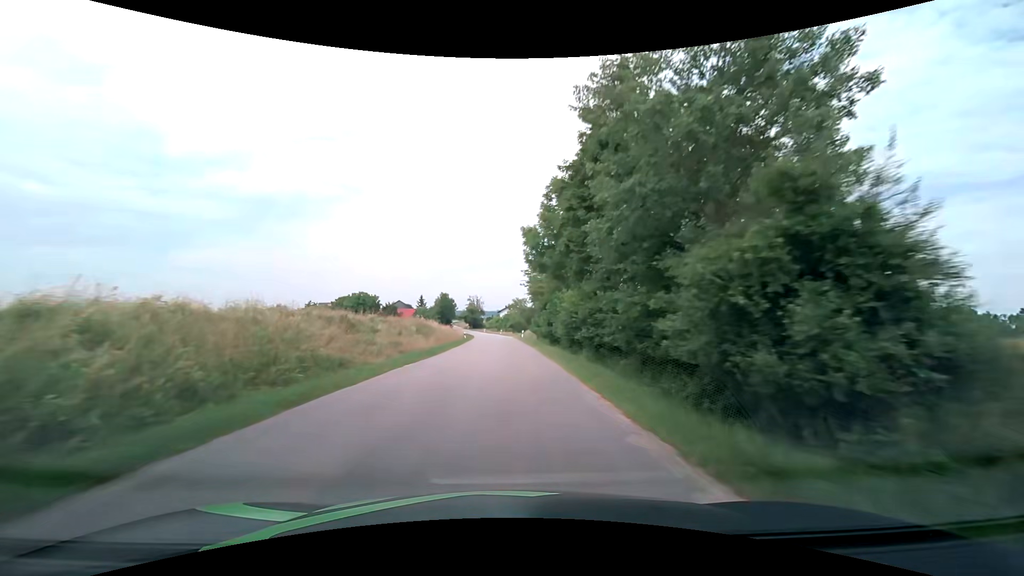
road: tertiary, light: Day
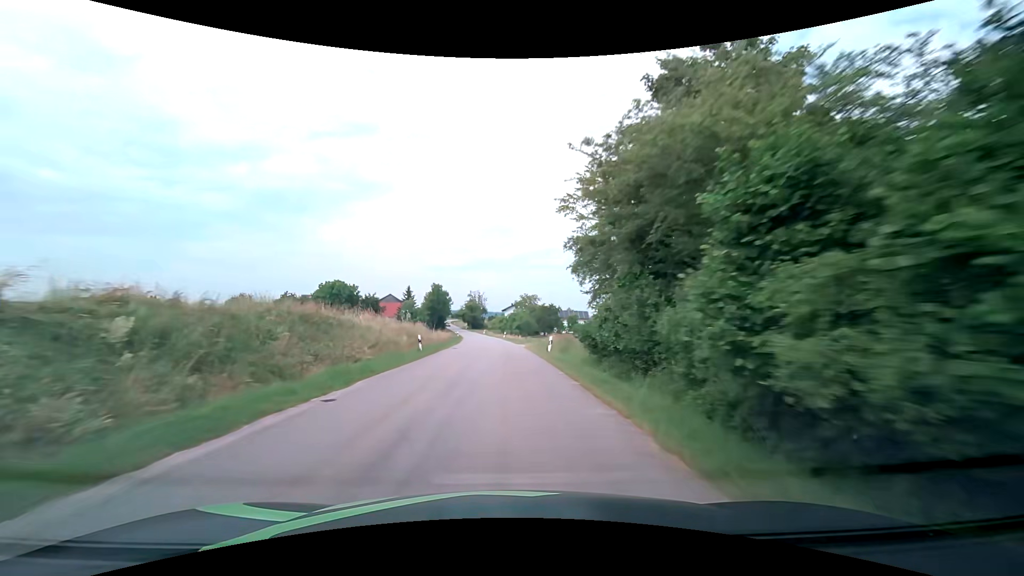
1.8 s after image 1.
(-0.1, +33.5) m; 0°
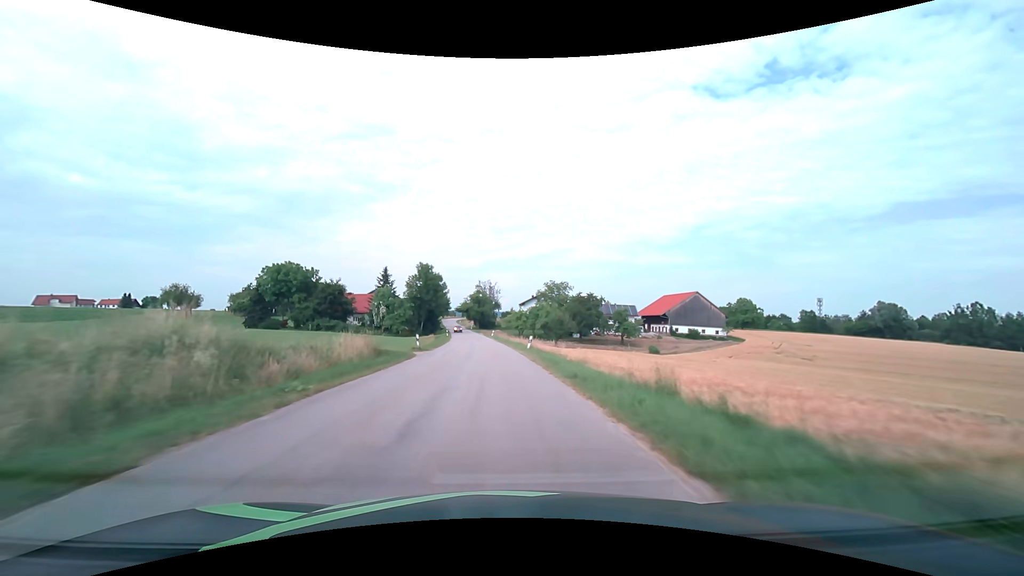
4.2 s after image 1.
(-0.8, +44.9) m; -2°
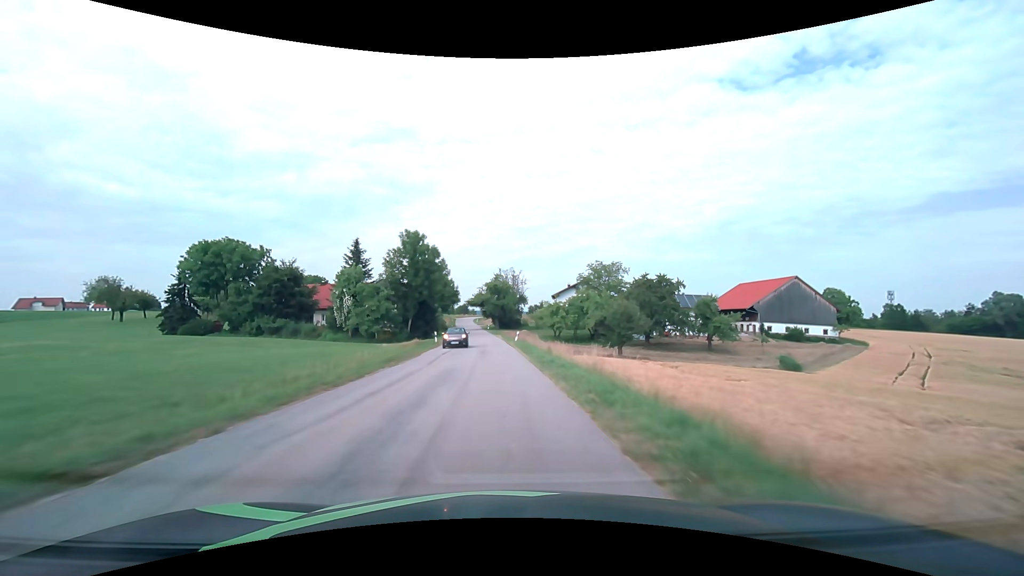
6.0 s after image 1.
(-0.7, +33.8) m; -2°
(0, +10) (0, +20) (-1, +30) (-2, +40) (-2, +50) (-3, +60) (-4, +70) (-5, +80) (-6, +90) (-7, +100) m
